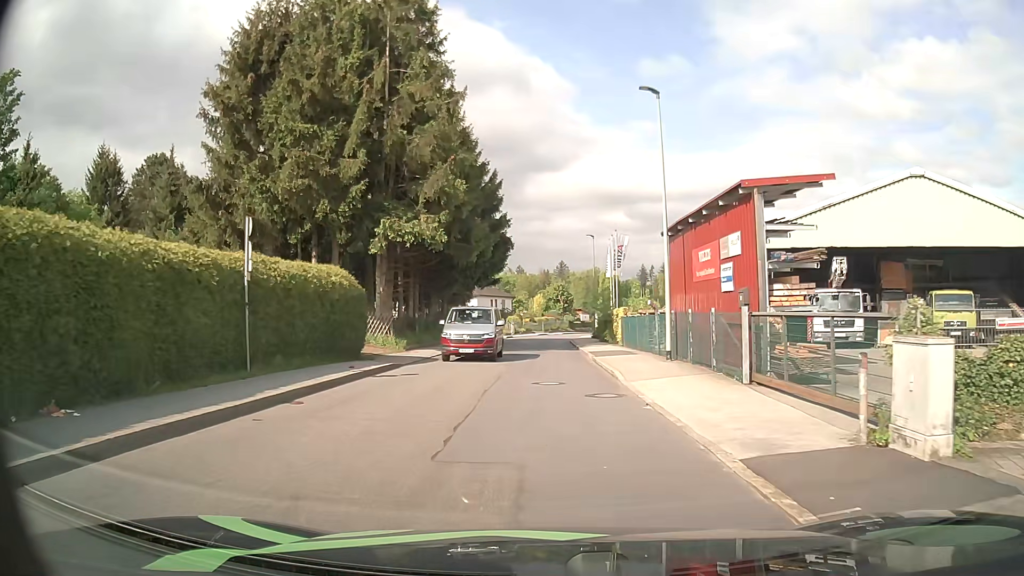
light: Day
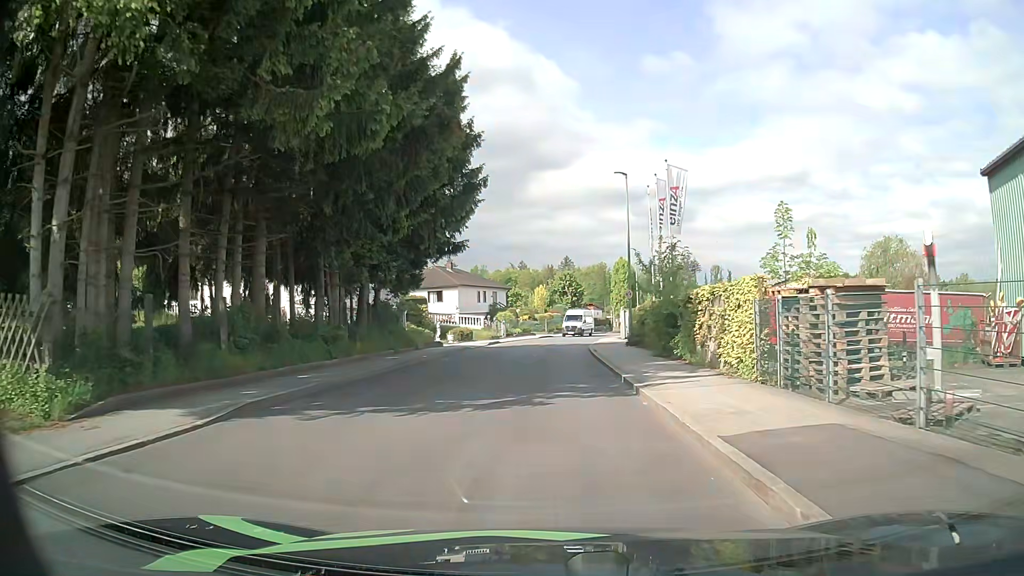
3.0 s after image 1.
(+0.2, +22.1) m; 0°
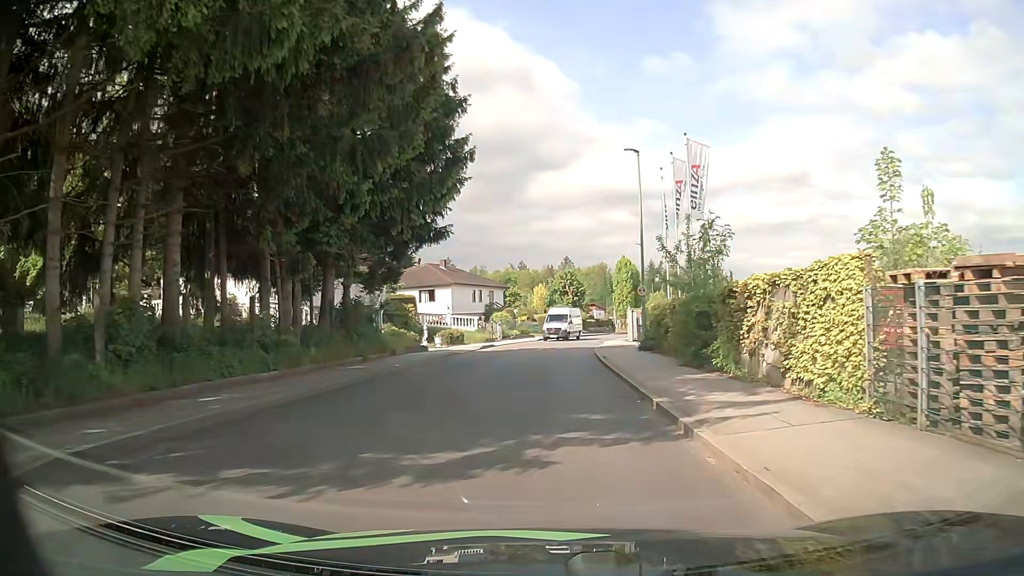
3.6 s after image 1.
(0.0, +4.6) m; 0°
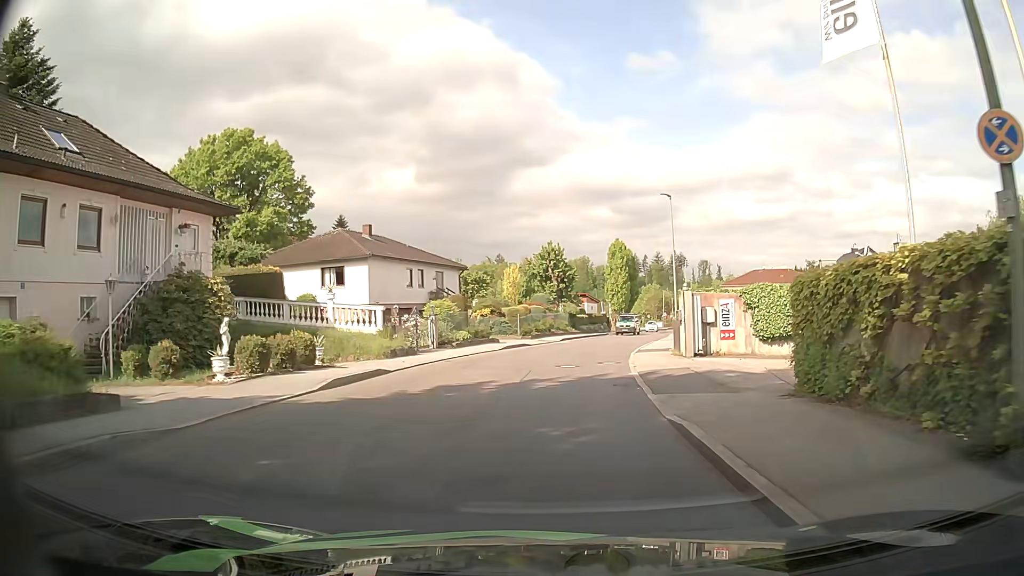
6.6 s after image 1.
(+0.1, +23.2) m; +2°
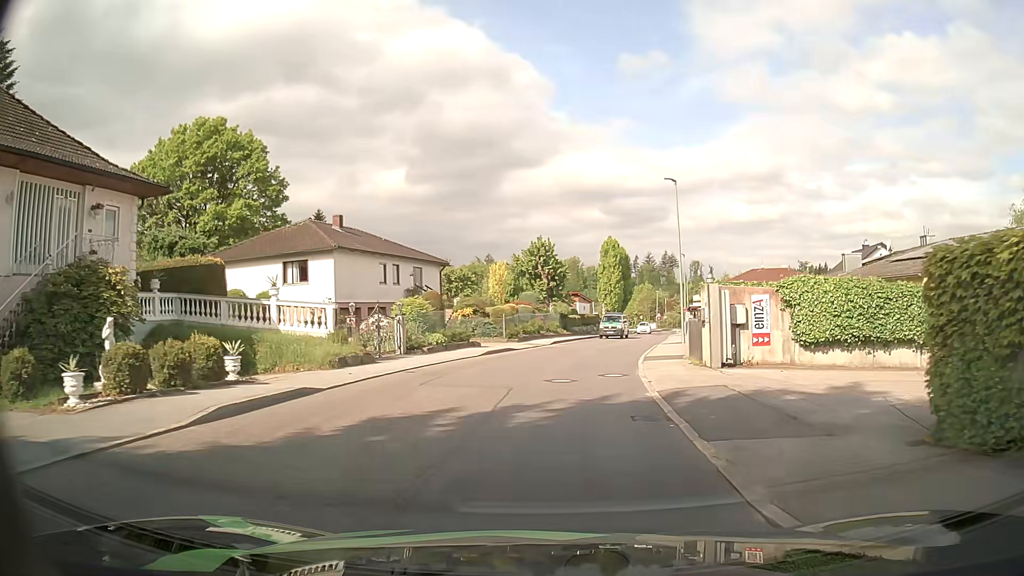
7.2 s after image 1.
(0.0, +4.6) m; +1°
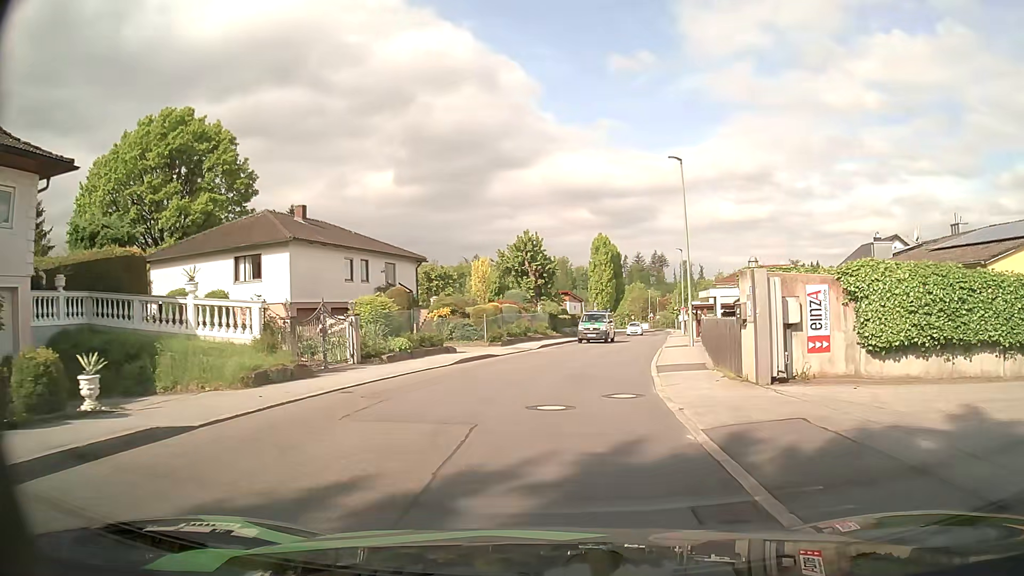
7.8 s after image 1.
(0.0, +4.7) m; +1°
